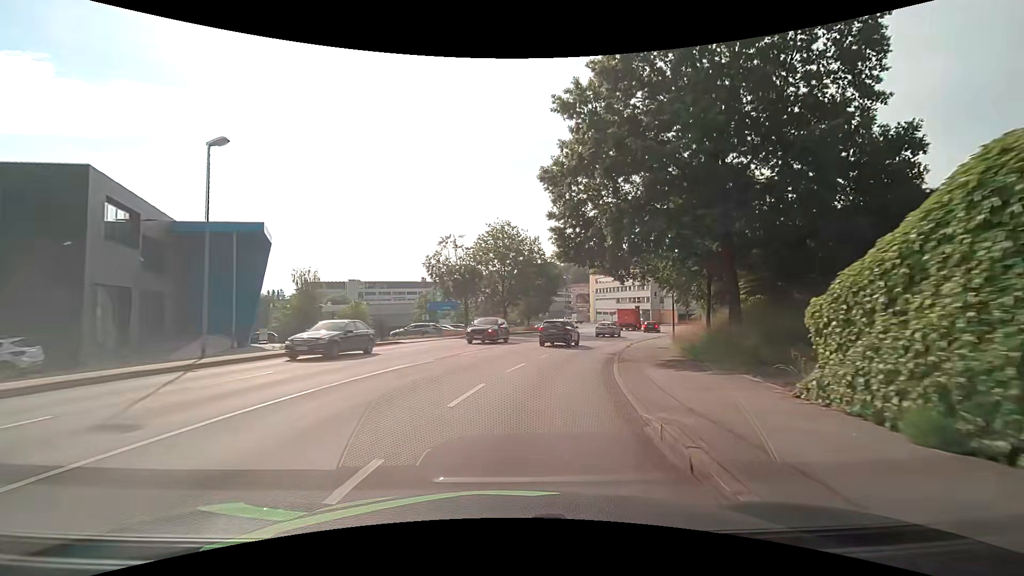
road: tertiary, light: Day
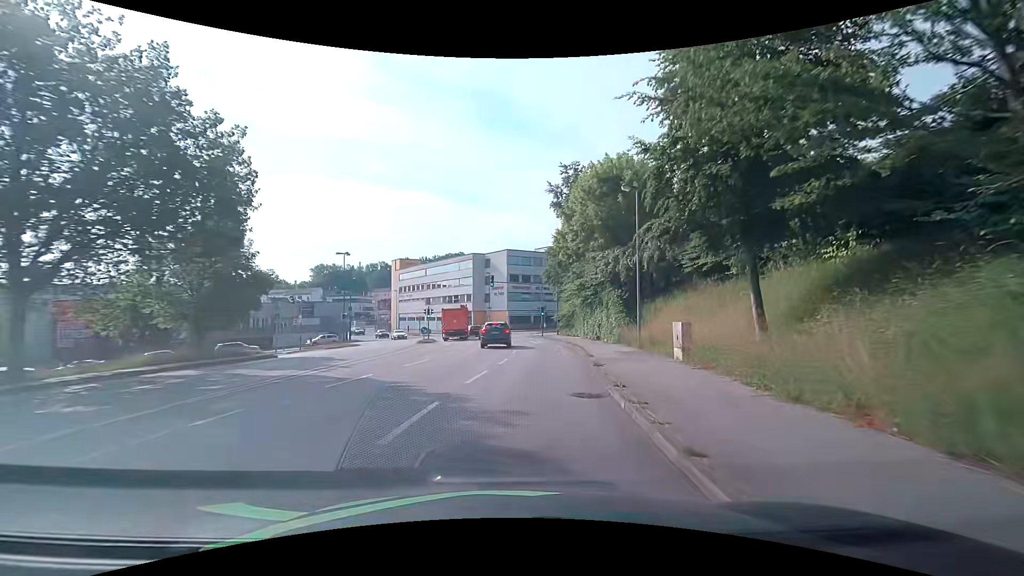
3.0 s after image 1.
(+7.4, +36.8) m; +21°
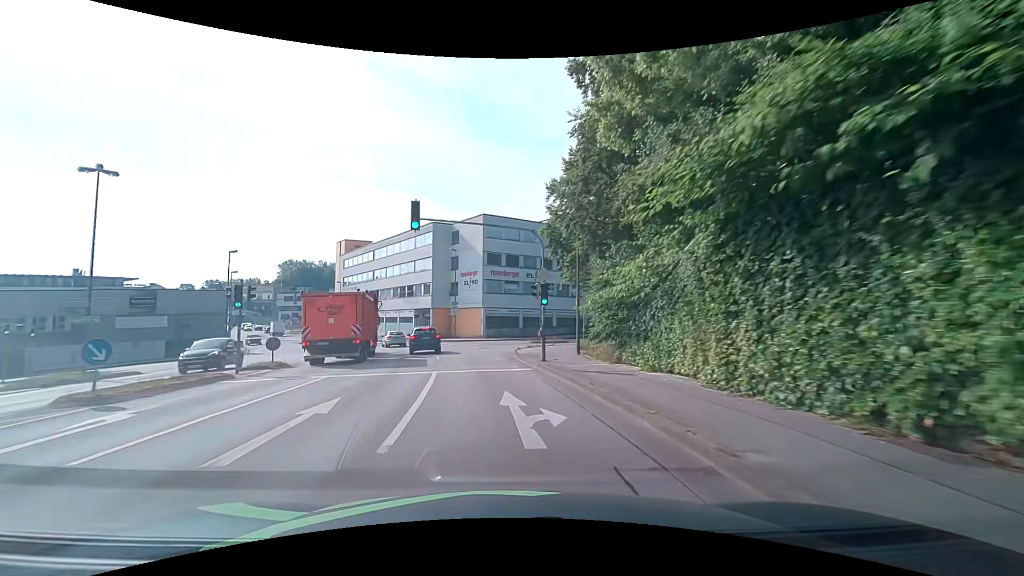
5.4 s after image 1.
(+1.9, +30.2) m; +2°
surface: asphalt
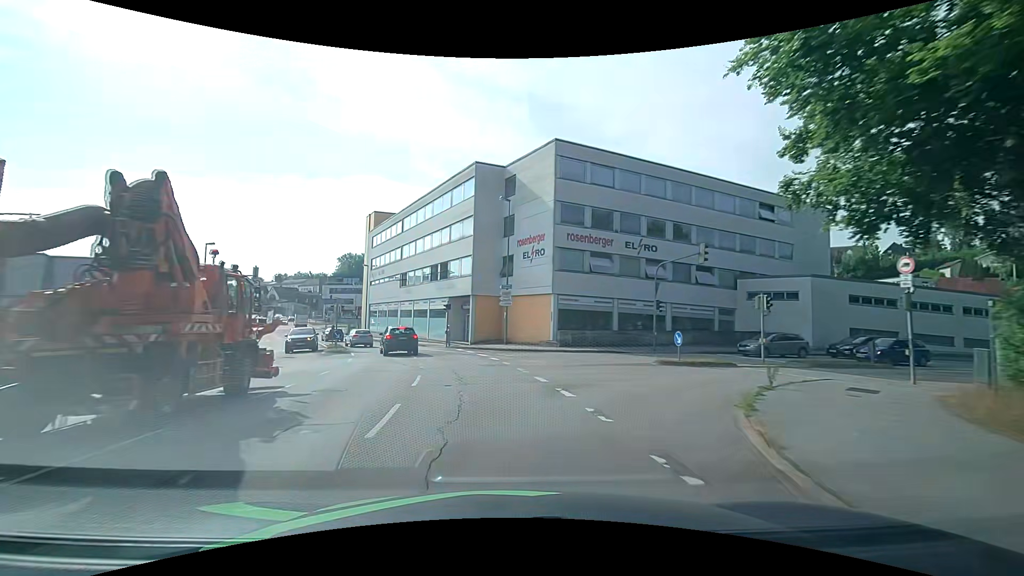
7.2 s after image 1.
(-1.3, +22.6) m; -7°
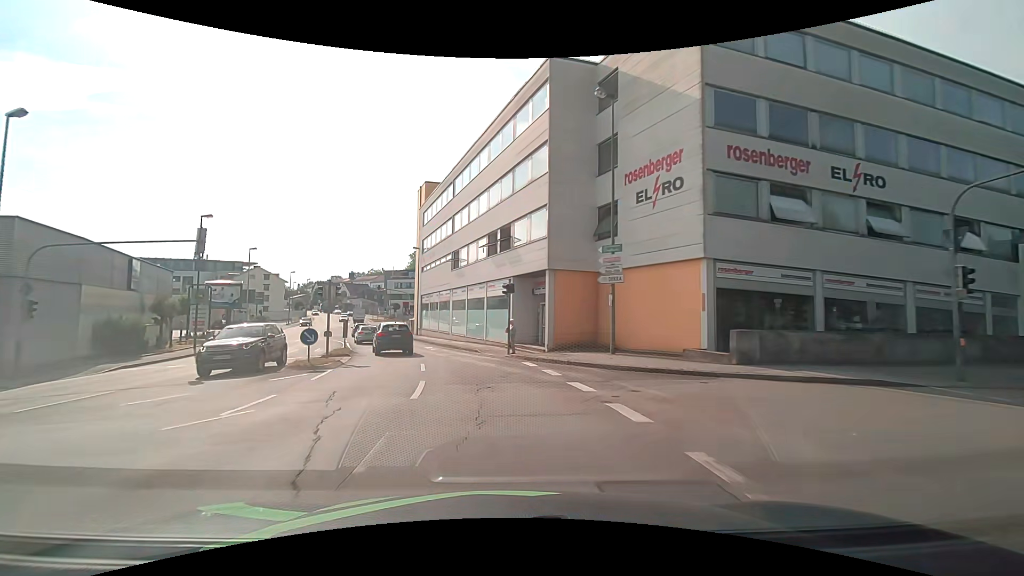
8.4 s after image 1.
(-1.0, +15.2) m; -8°
(0, +10) (-2, +20) (-4, +30) (-7, +39) (-10, +49) (-14, +58) (-17, +68) (-19, +77) (-19, +87) (-17, +97) m
